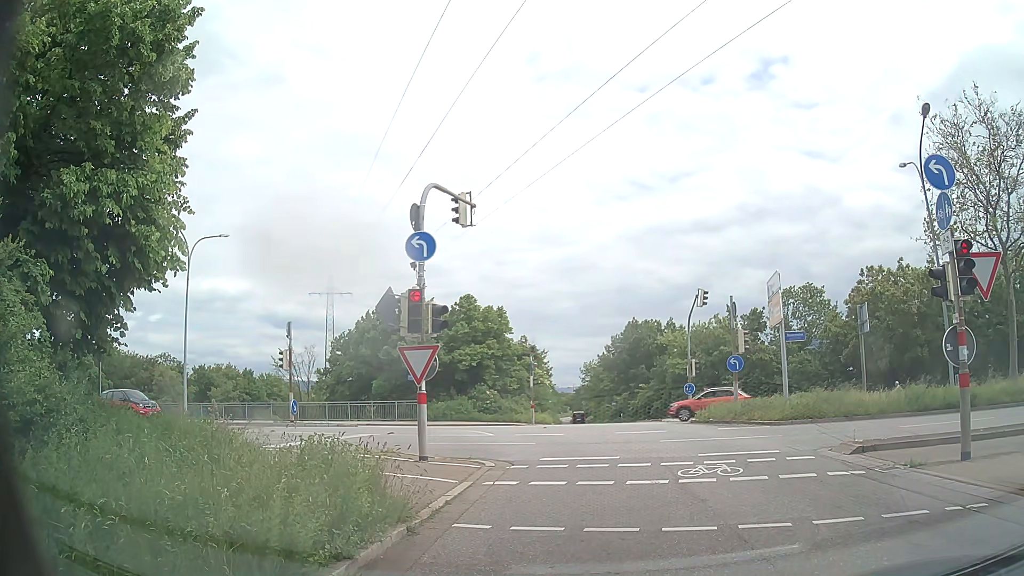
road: primary_link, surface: asphalt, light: Day
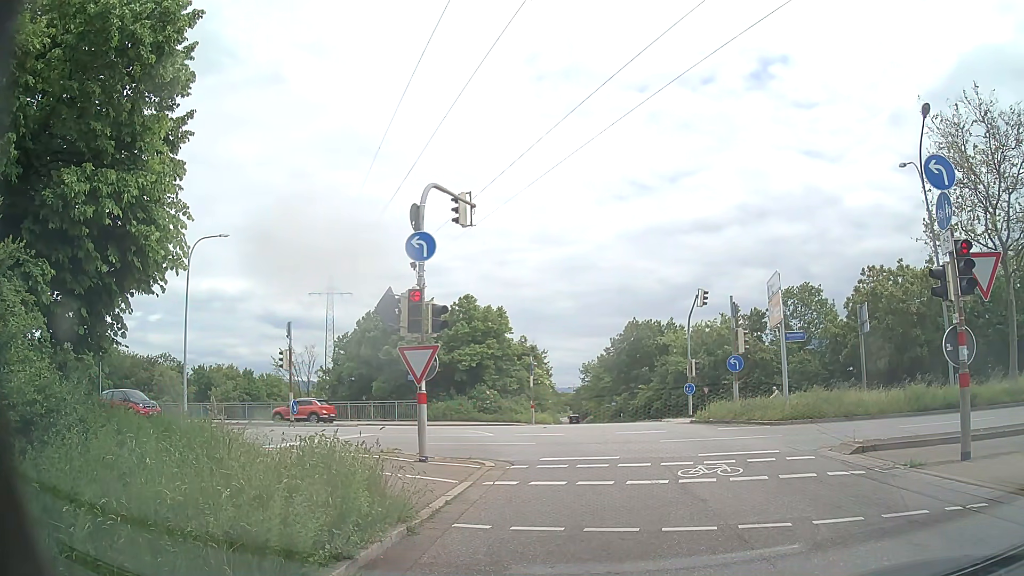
(0.0, 0.0) m; 0°
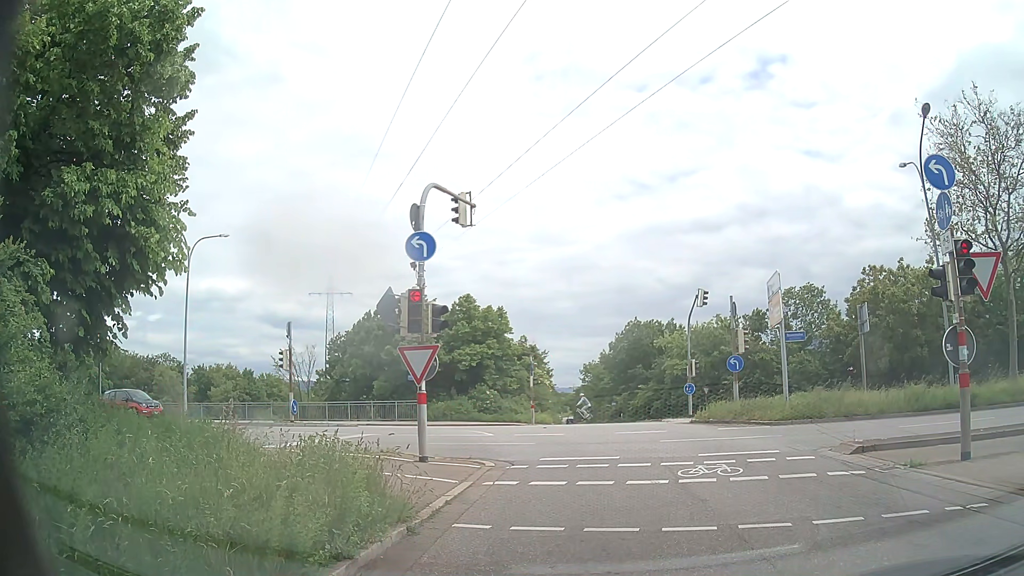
(0.0, 0.0) m; 0°
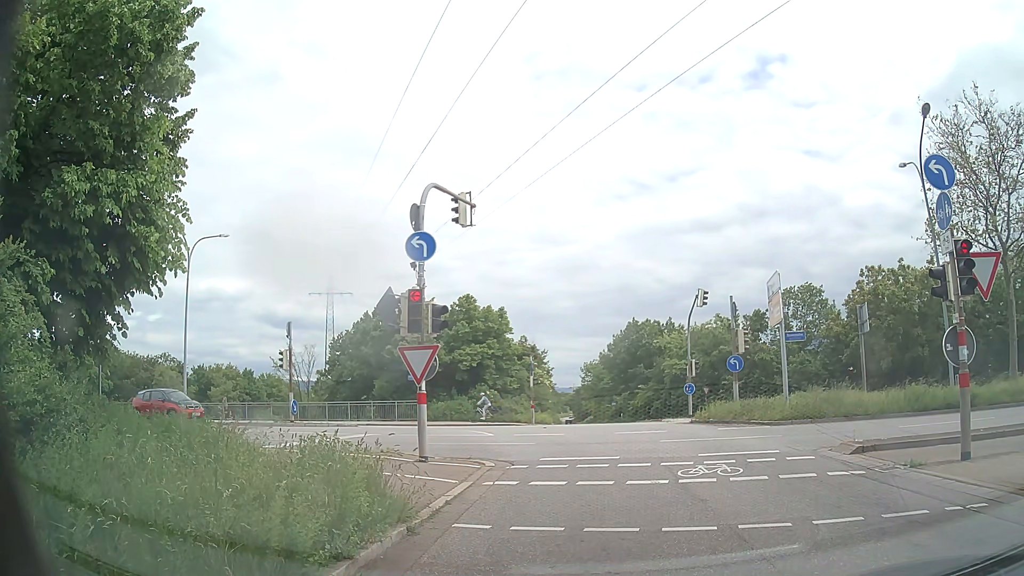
(0.0, 0.0) m; 0°
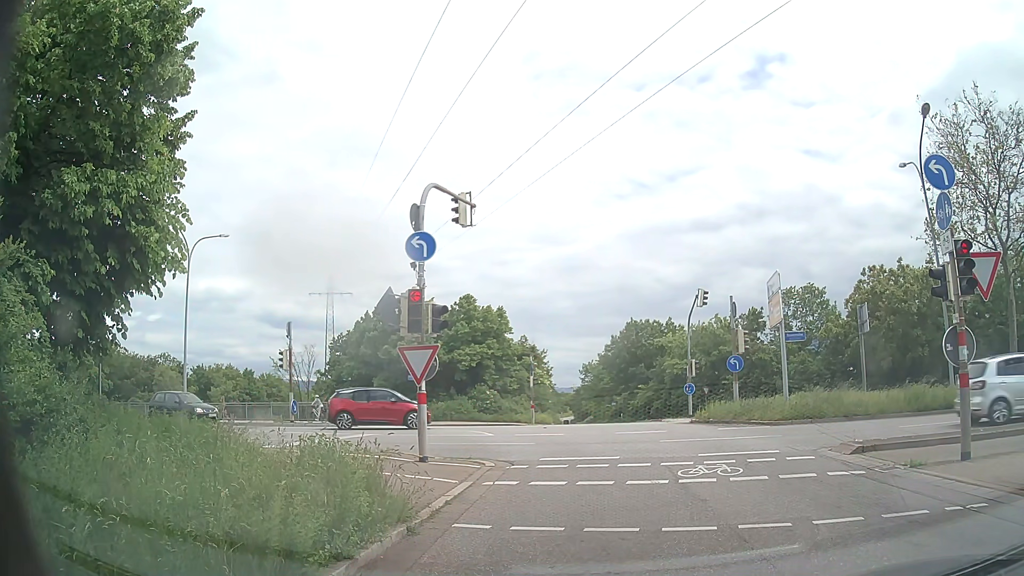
(0.0, 0.0) m; 0°
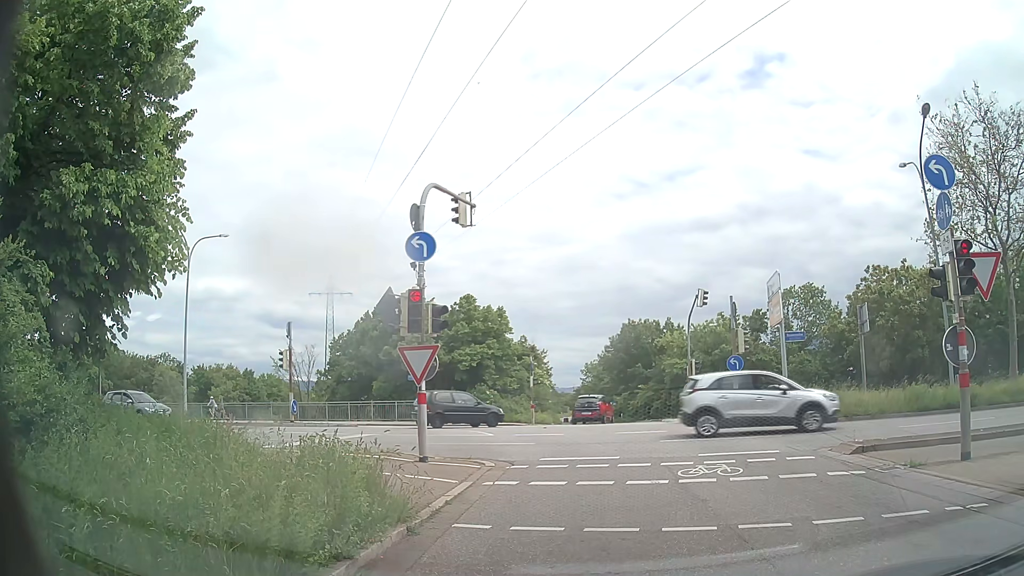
(0.0, 0.0) m; 0°
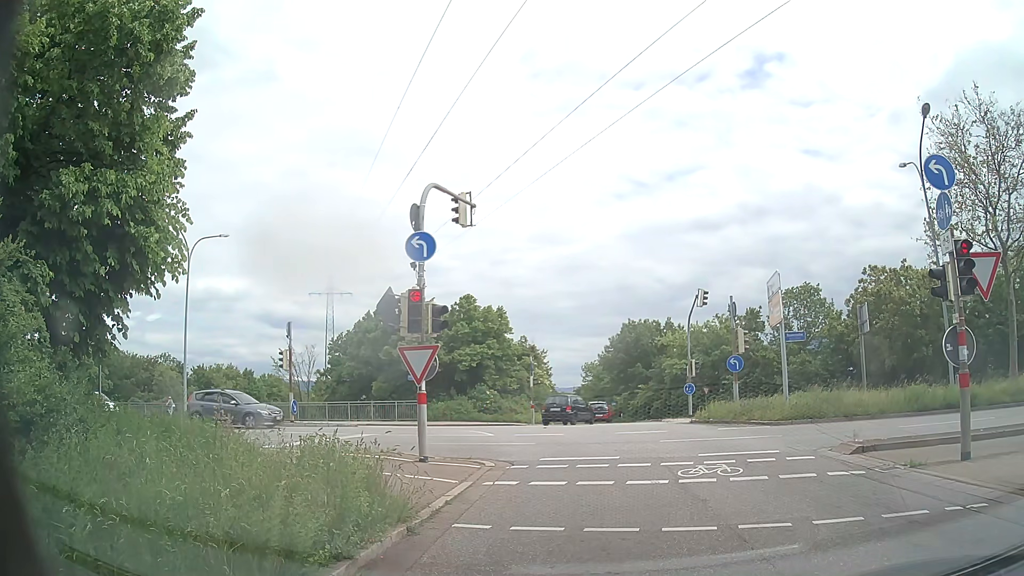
(0.0, 0.0) m; 0°
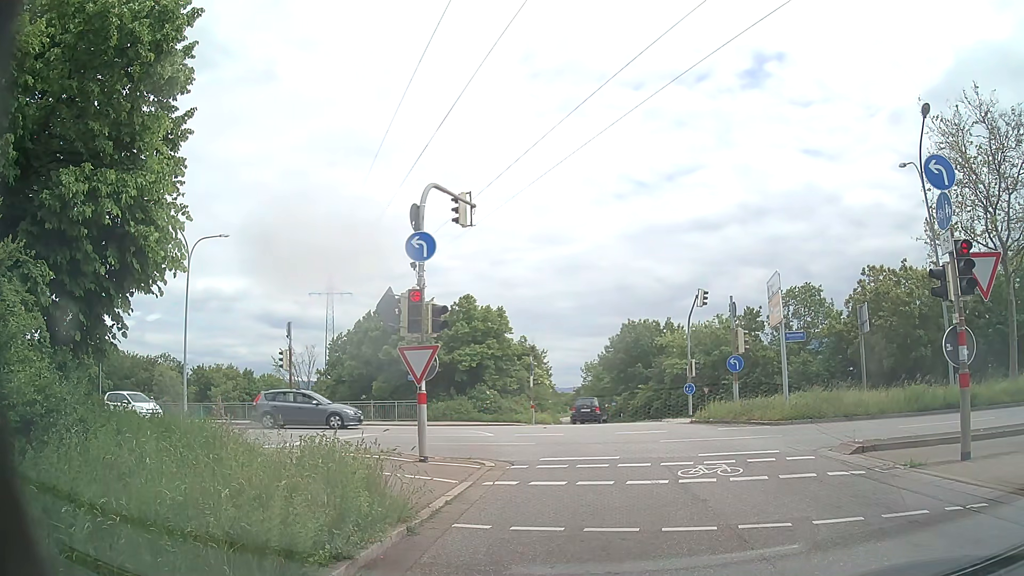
(0.0, 0.0) m; 0°
(0, +10) (-1, +20) (-5, +29) (-13, +34) (-23, +37) (-33, +38) (-43, +40) (-53, +41) (-63, +43) (-72, +45) m
